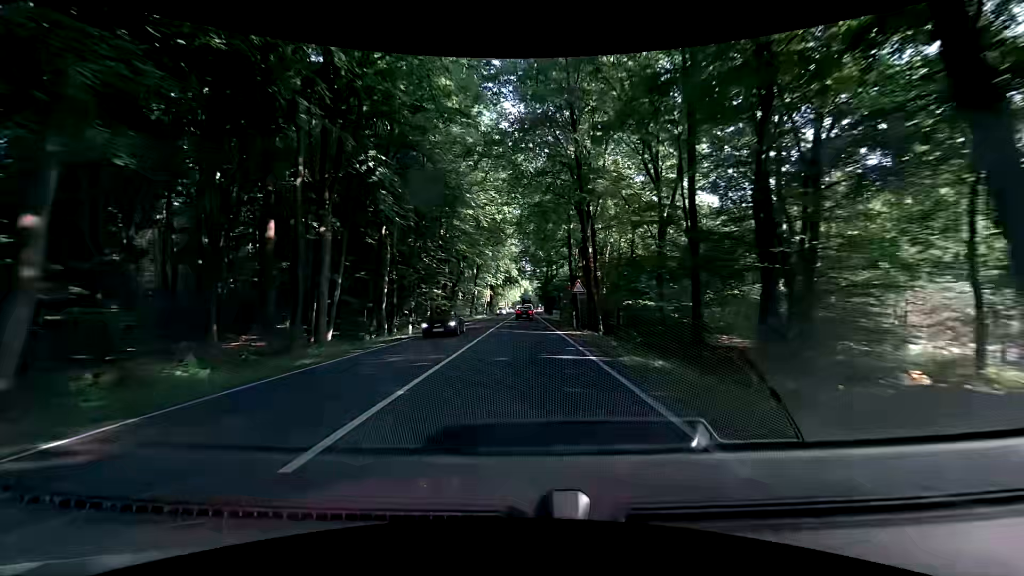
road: primary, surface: asphalt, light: Day
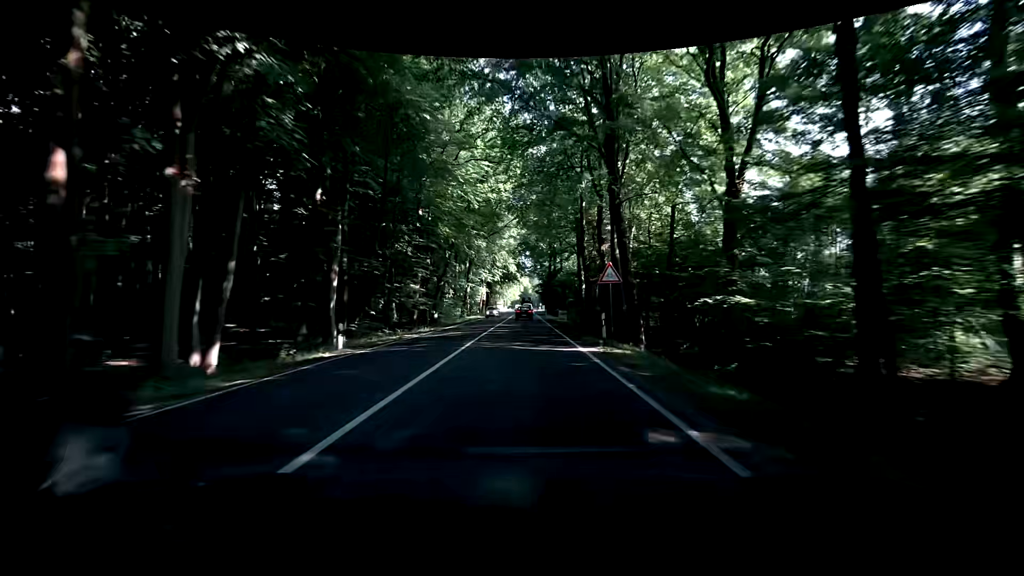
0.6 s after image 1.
(0.0, +10.9) m; -1°
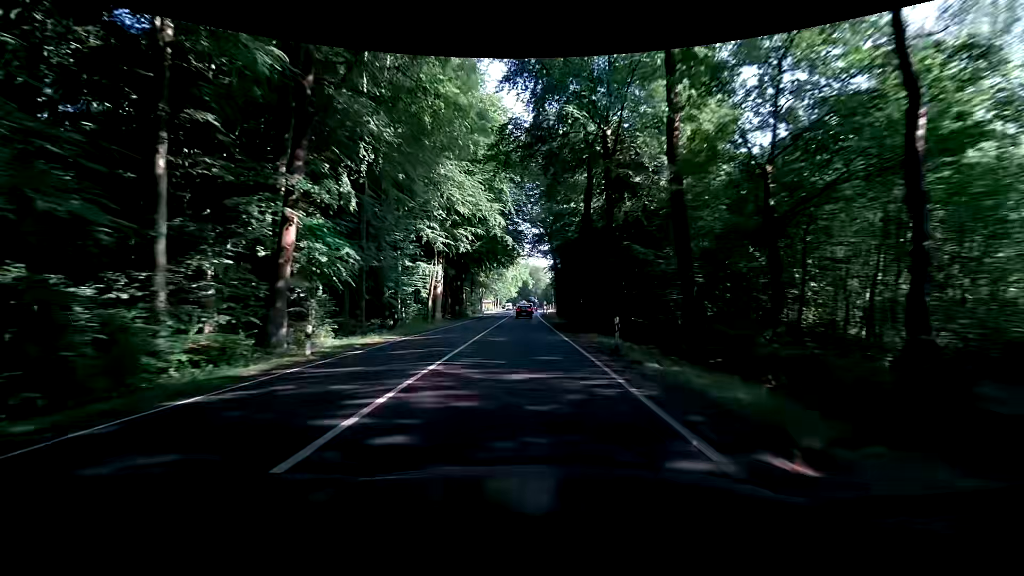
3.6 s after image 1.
(+1.7, +54.6) m; +3°
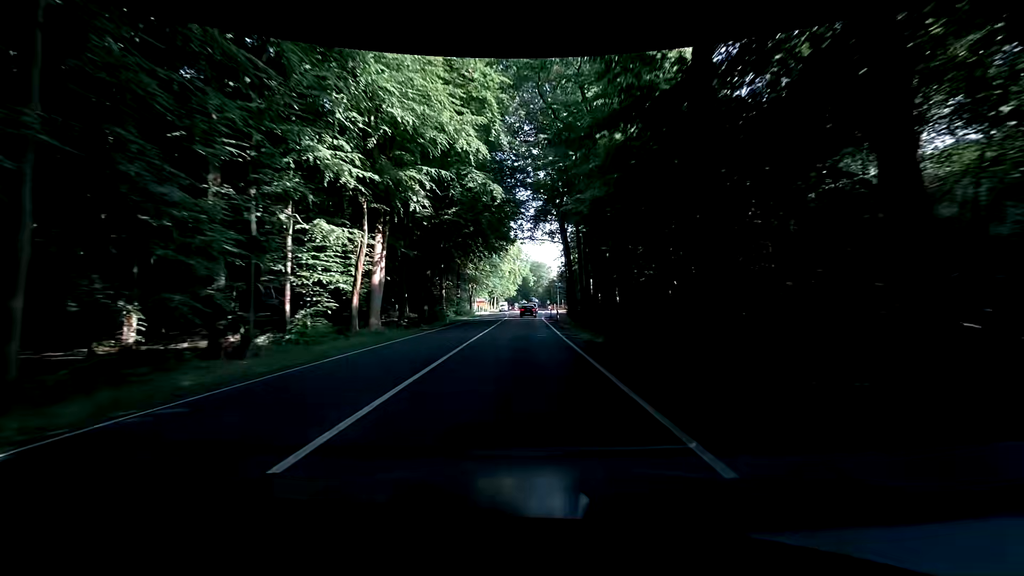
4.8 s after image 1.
(-0.2, +21.7) m; -1°
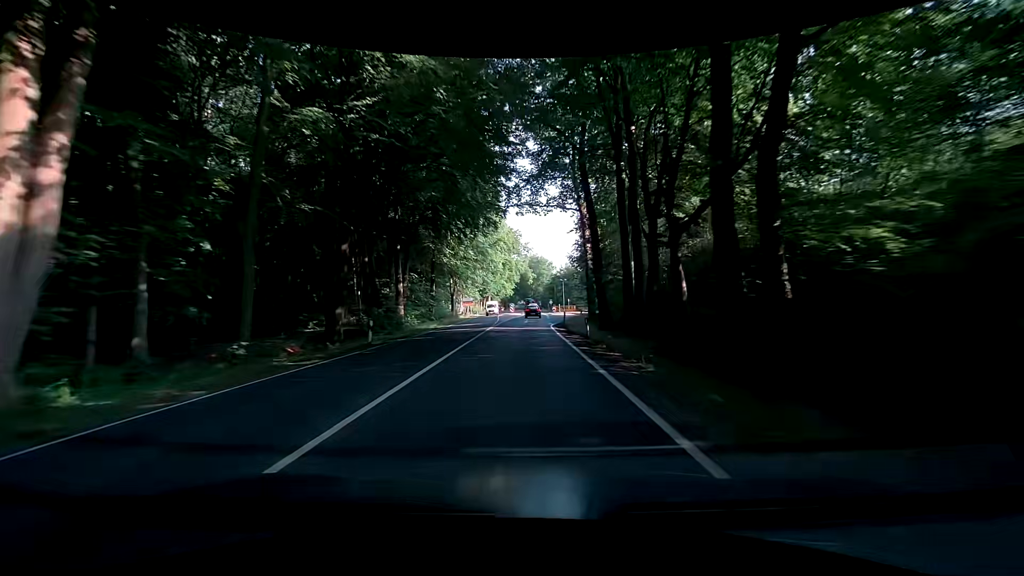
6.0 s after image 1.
(+0.1, +21.6) m; 0°
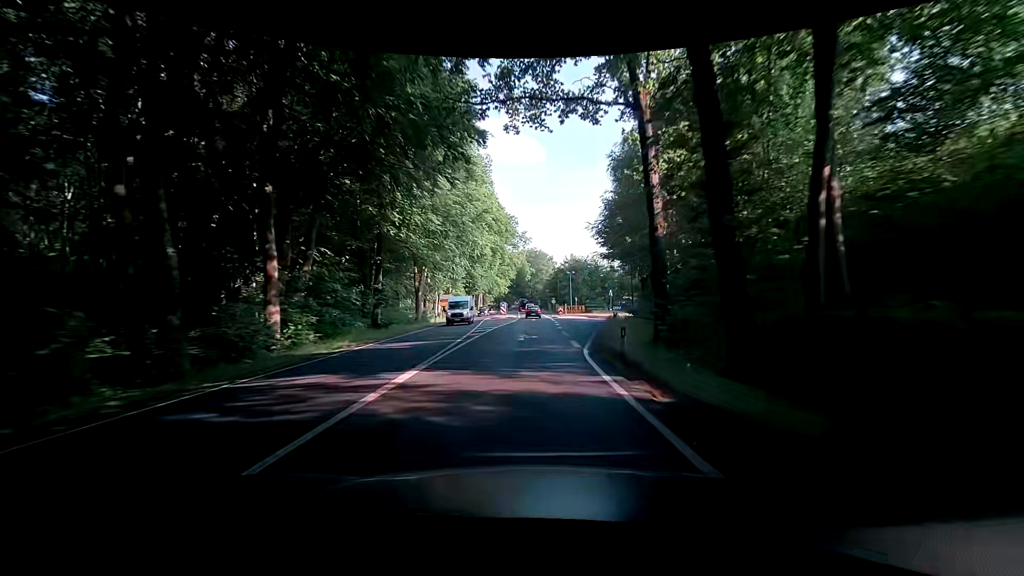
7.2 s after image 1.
(+0.2, +21.6) m; +1°
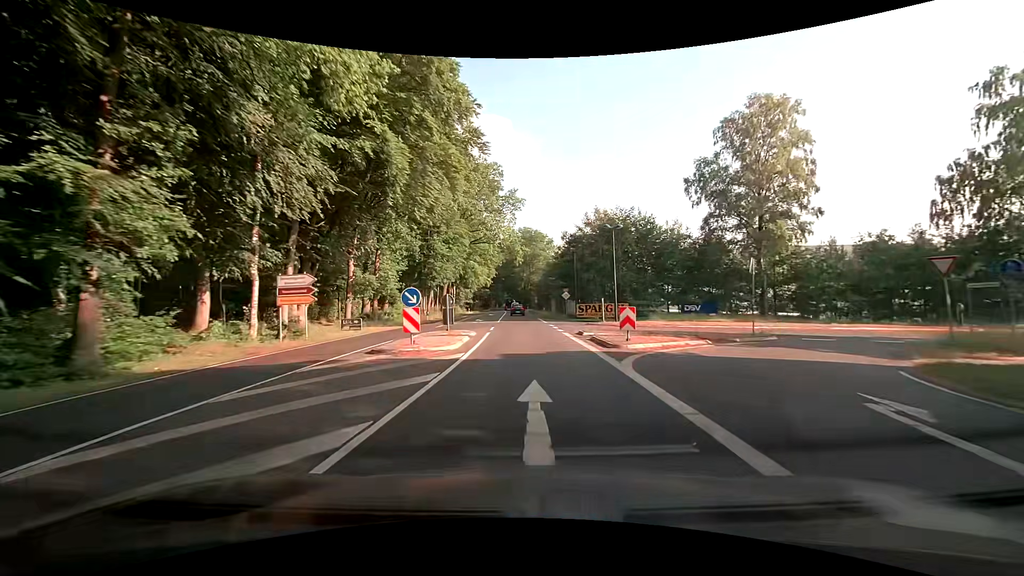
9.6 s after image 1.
(+0.2, +43.2) m; 0°
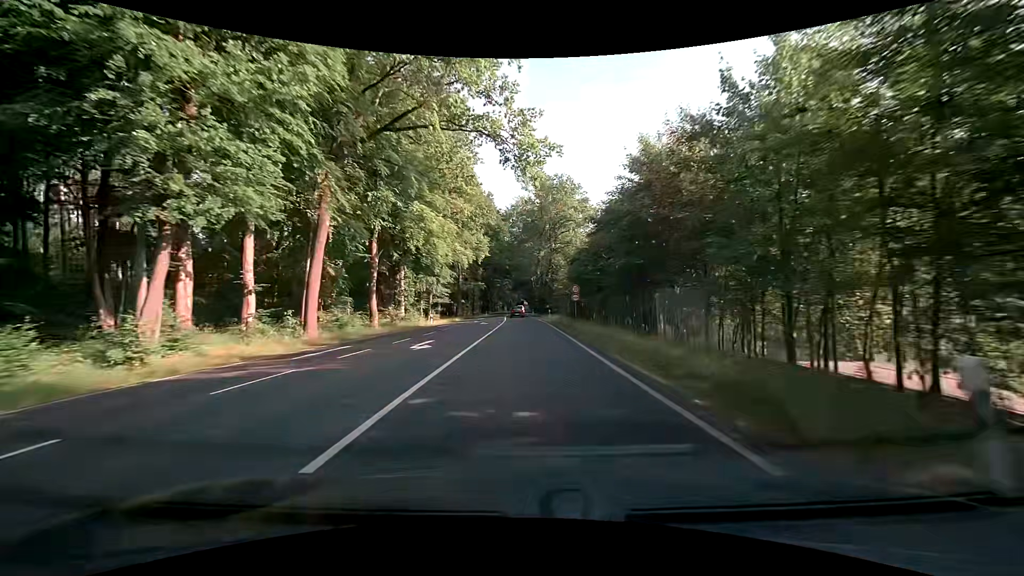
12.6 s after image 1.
(-0.7, +54.0) m; -2°
(0, +10) (0, +20) (0, +30) (0, +40) (0, +50) (-1, +60) (-1, +70) (-1, +80) (-1, +90) (-1, +100) m
